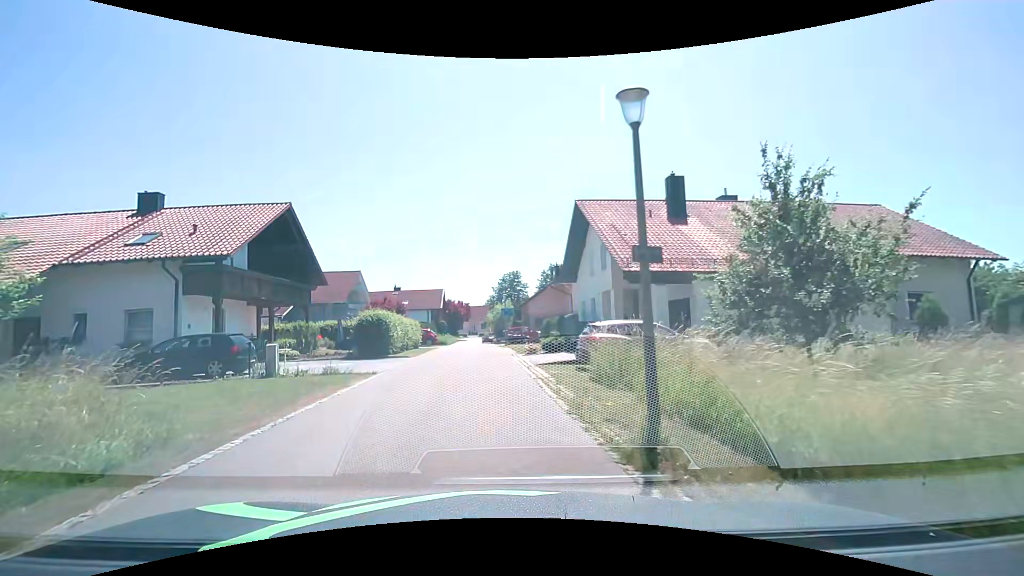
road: residential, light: Day
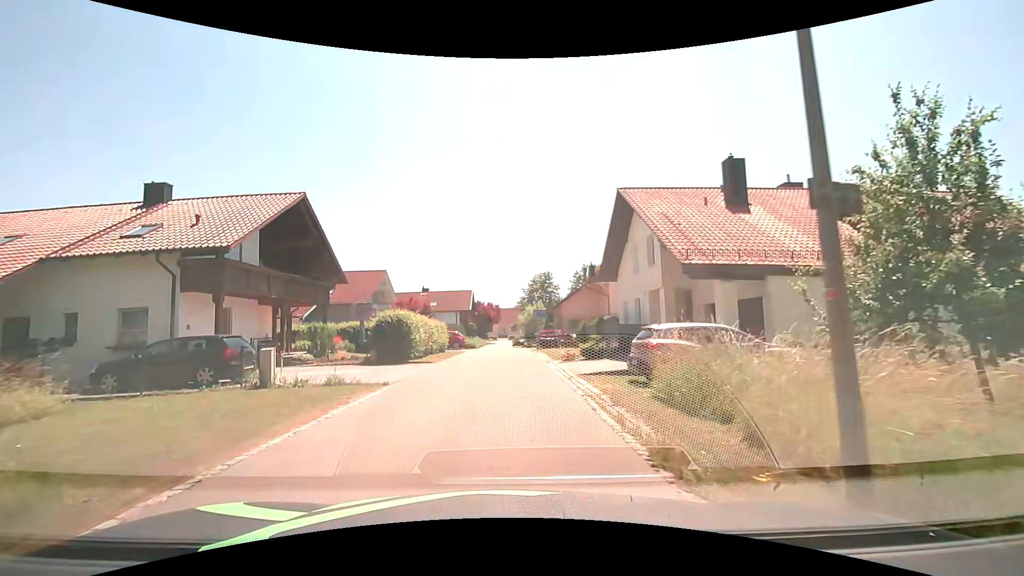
(-0.1, +2.7) m; -5°
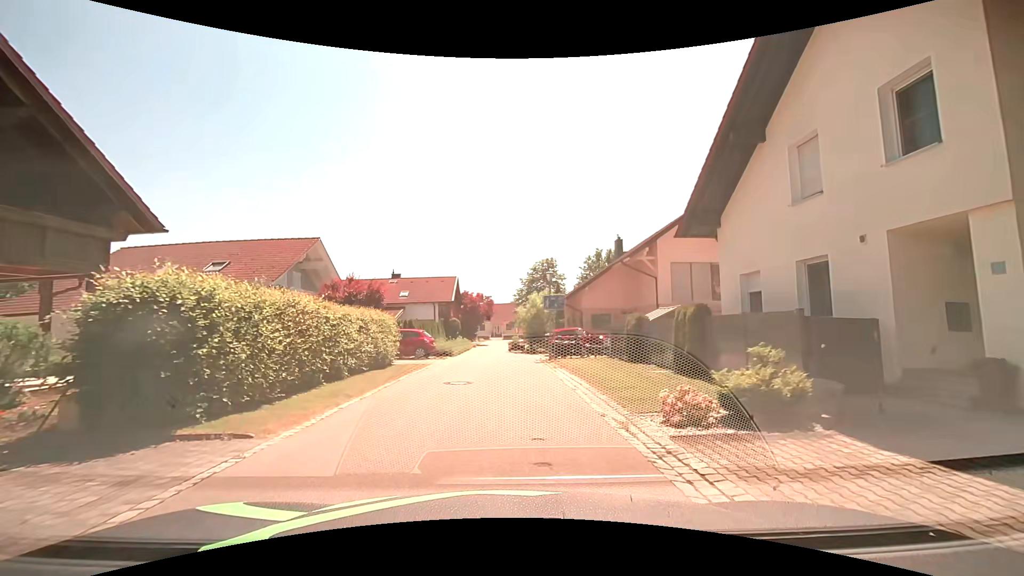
(+0.1, +14.9) m; +1°
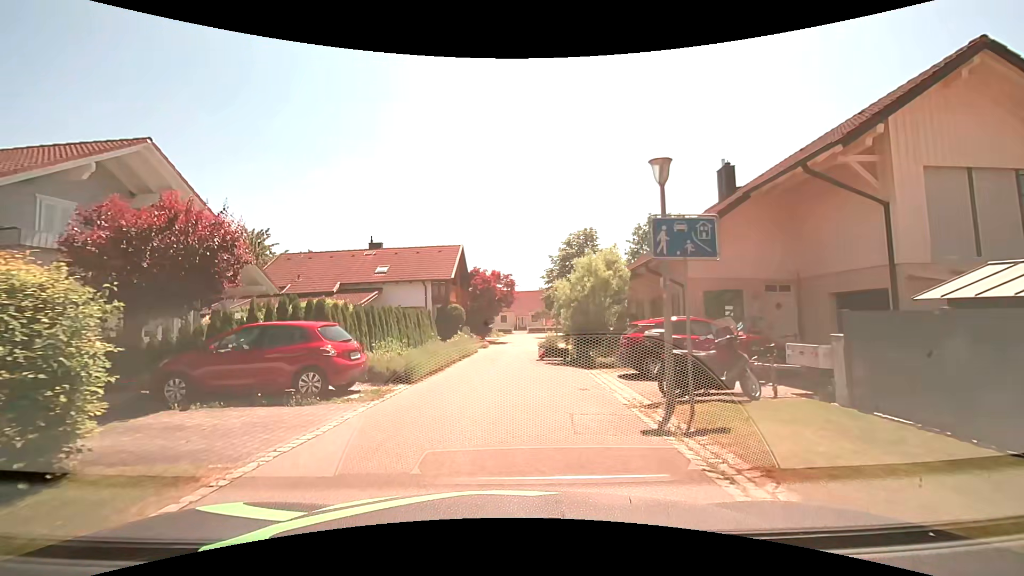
(-0.1, +15.5) m; -3°
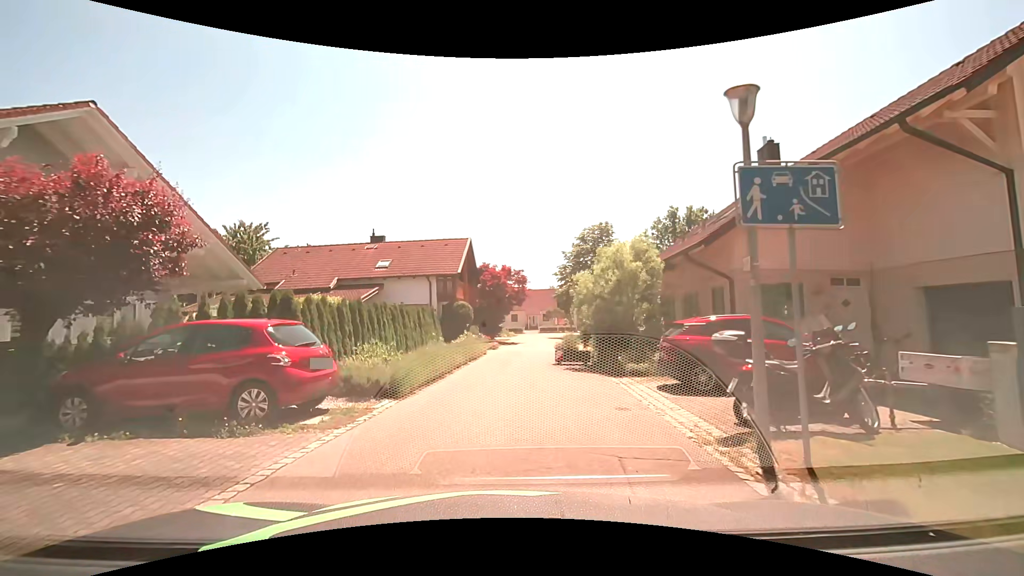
(0.0, +2.5) m; -1°
